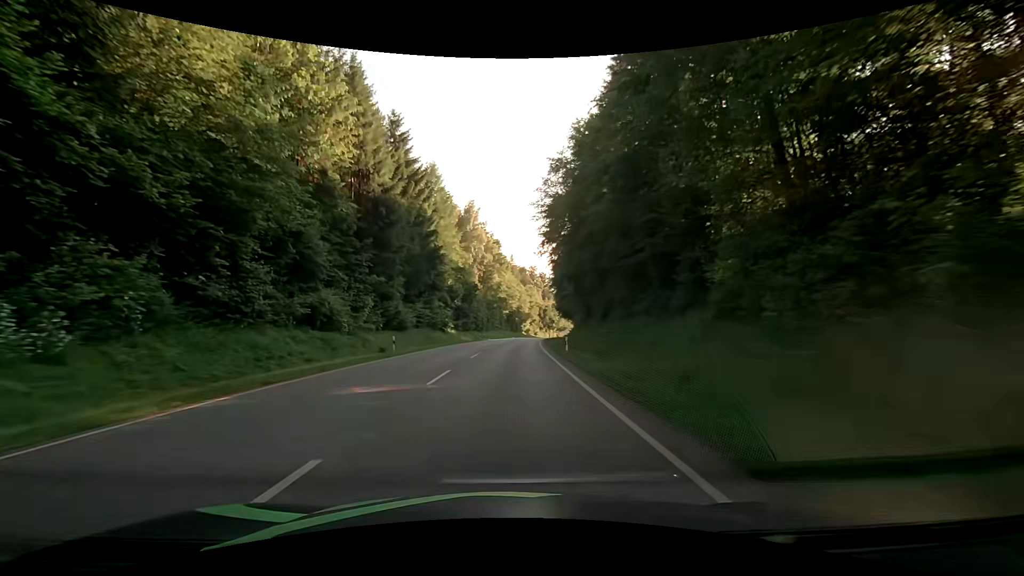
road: secondary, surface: asphalt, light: Day
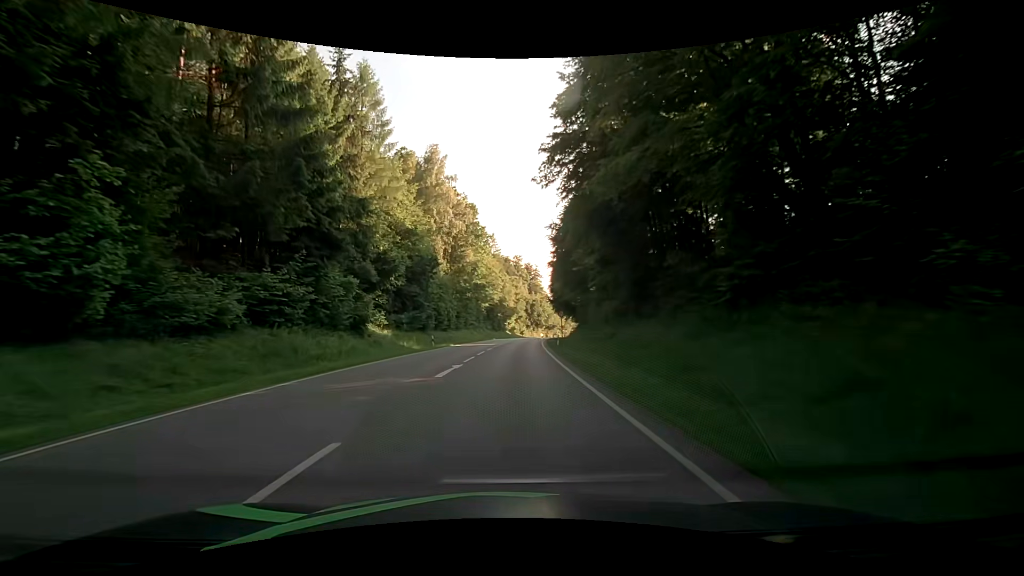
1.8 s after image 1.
(+0.6, +32.5) m; +2°
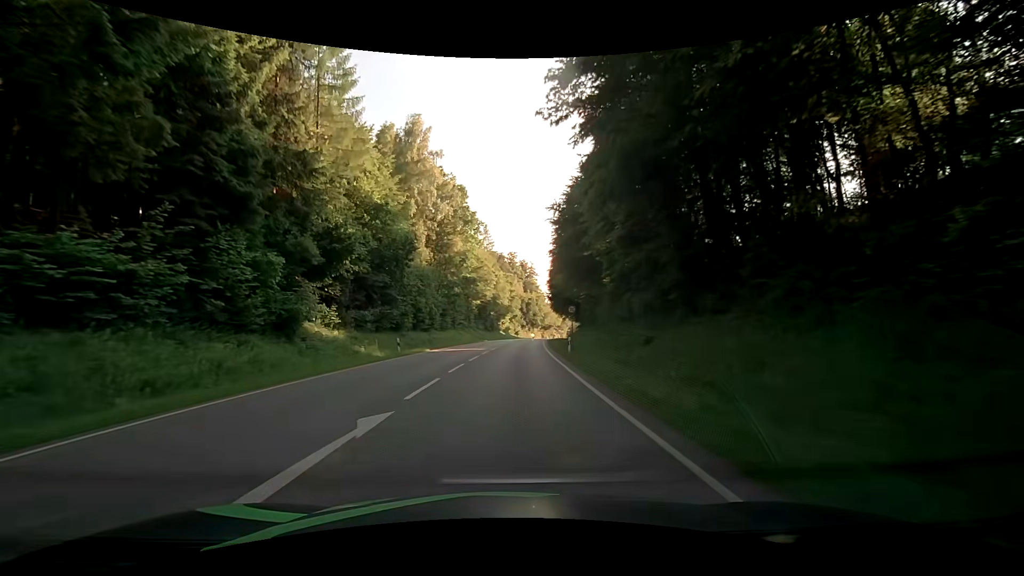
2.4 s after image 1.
(+0.1, +10.8) m; +1°
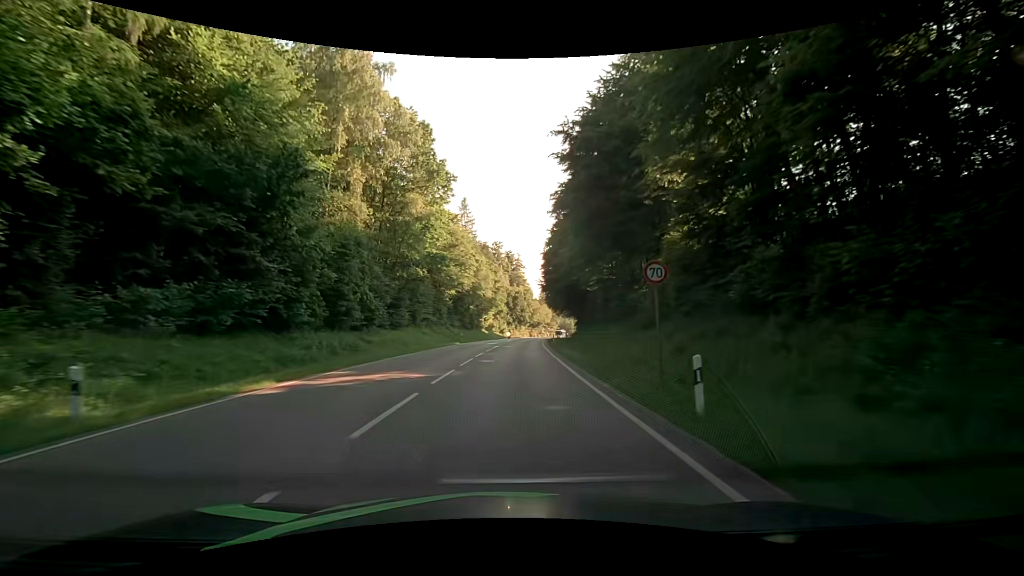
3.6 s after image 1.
(+0.2, +21.6) m; +2°
(0, +10) (0, +20) (+1, +30) (+1, +40) (+2, +50) (+2, +60) (+3, +70) (+4, +80) (+5, +90) (+6, +100) m
